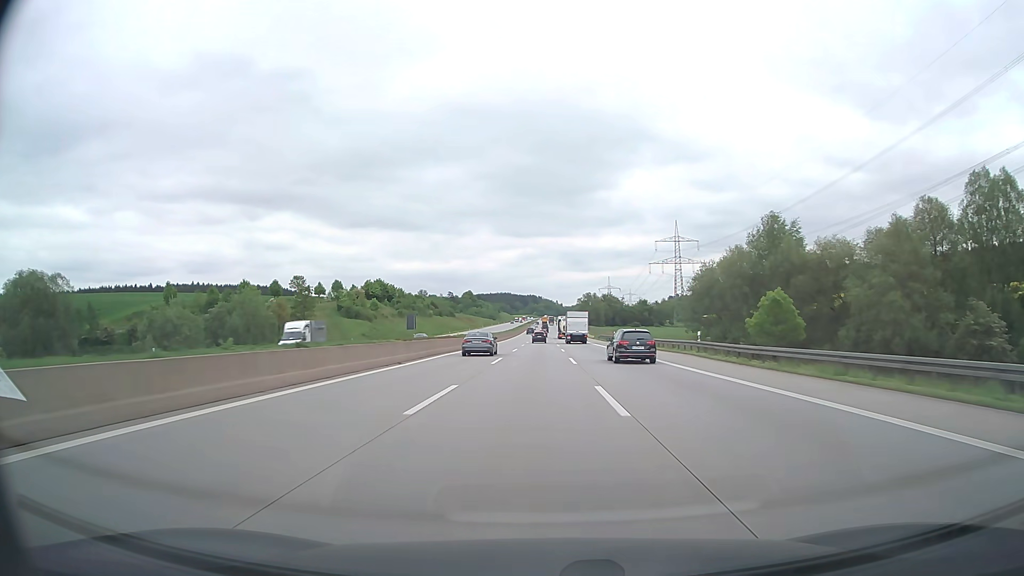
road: motorway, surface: asphalt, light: Day
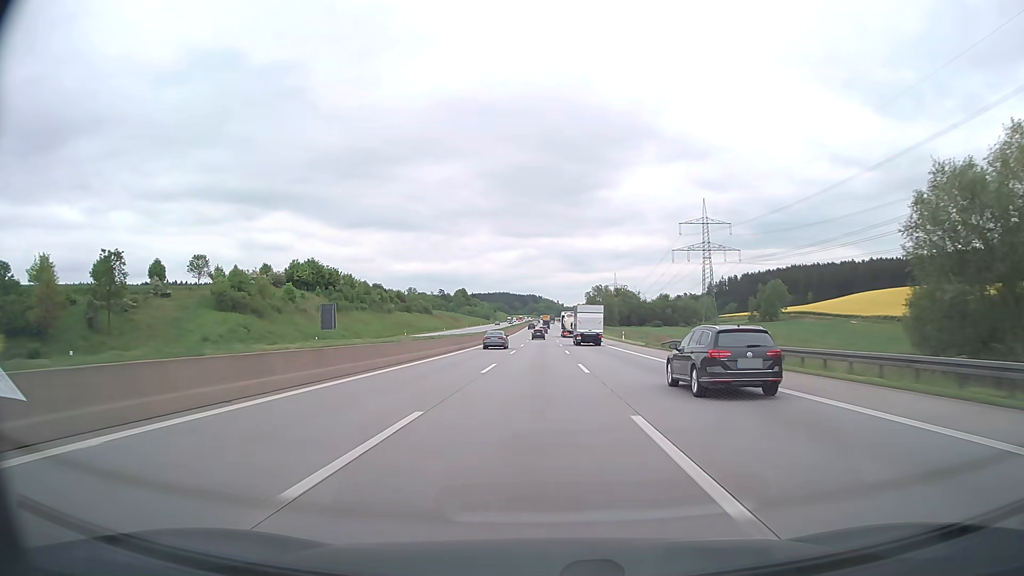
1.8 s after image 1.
(-0.1, +60.2) m; 0°
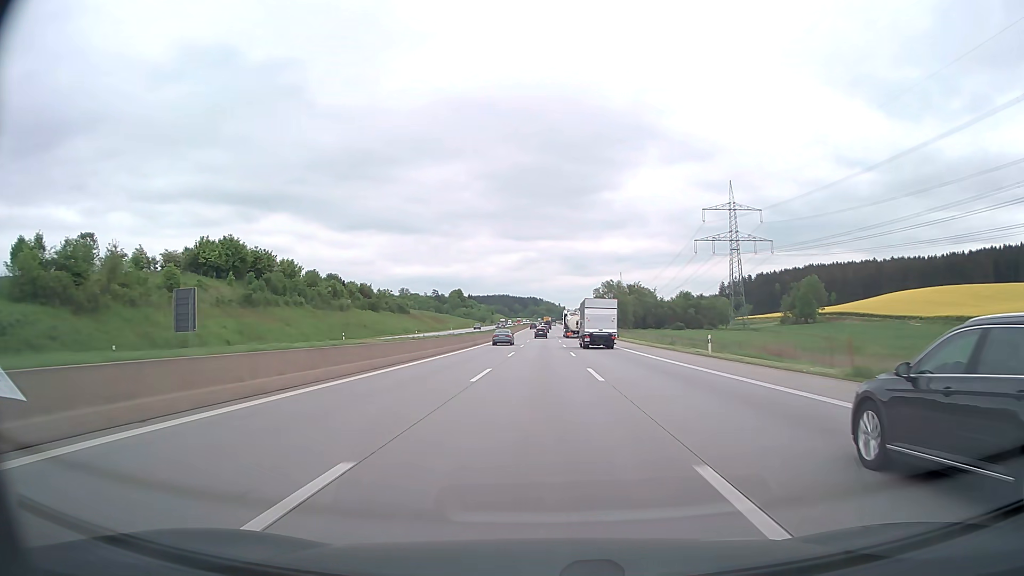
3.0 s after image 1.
(0.0, +40.4) m; 0°
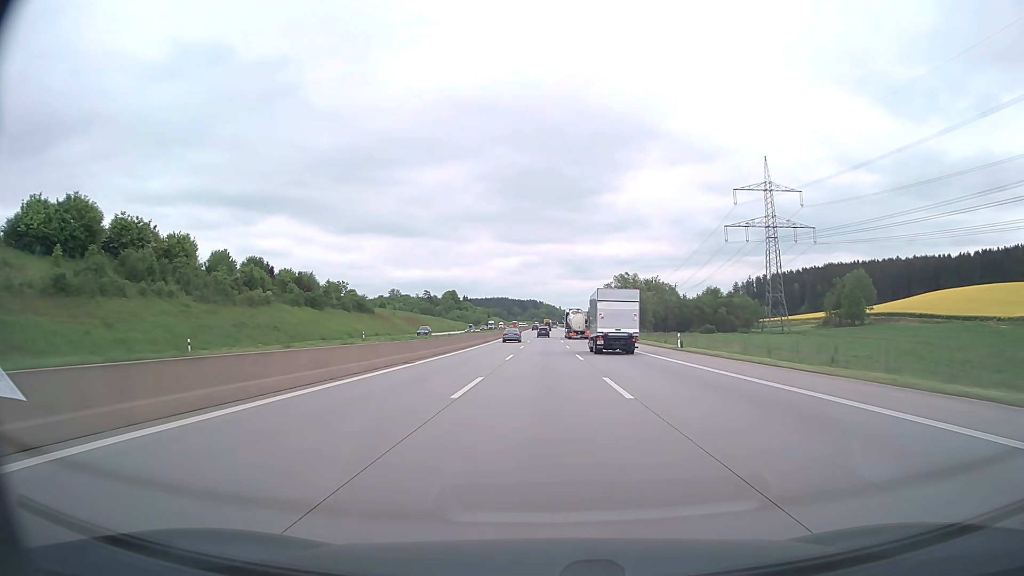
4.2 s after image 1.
(0.0, +40.6) m; 0°
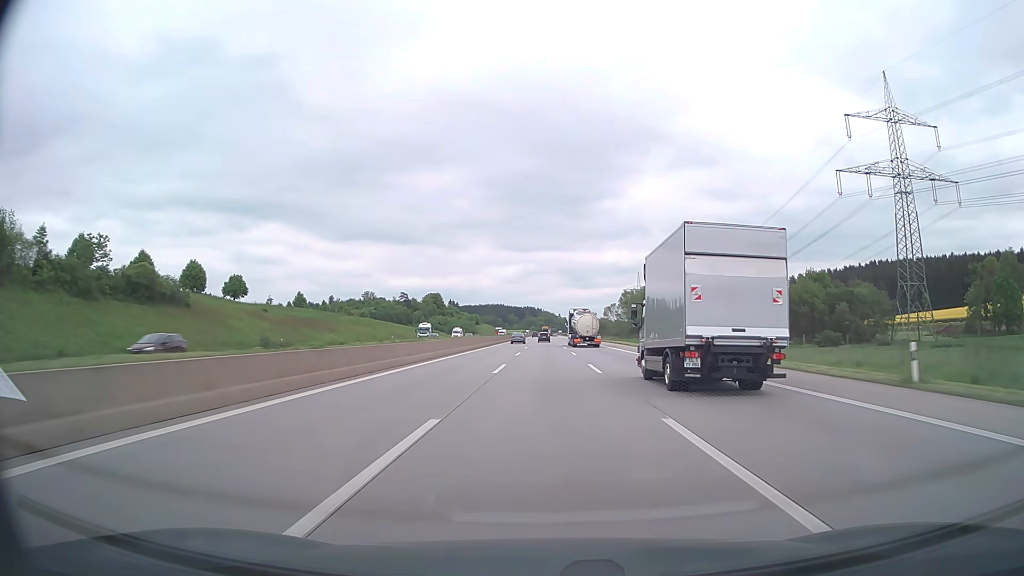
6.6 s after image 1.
(+0.1, +81.2) m; 0°
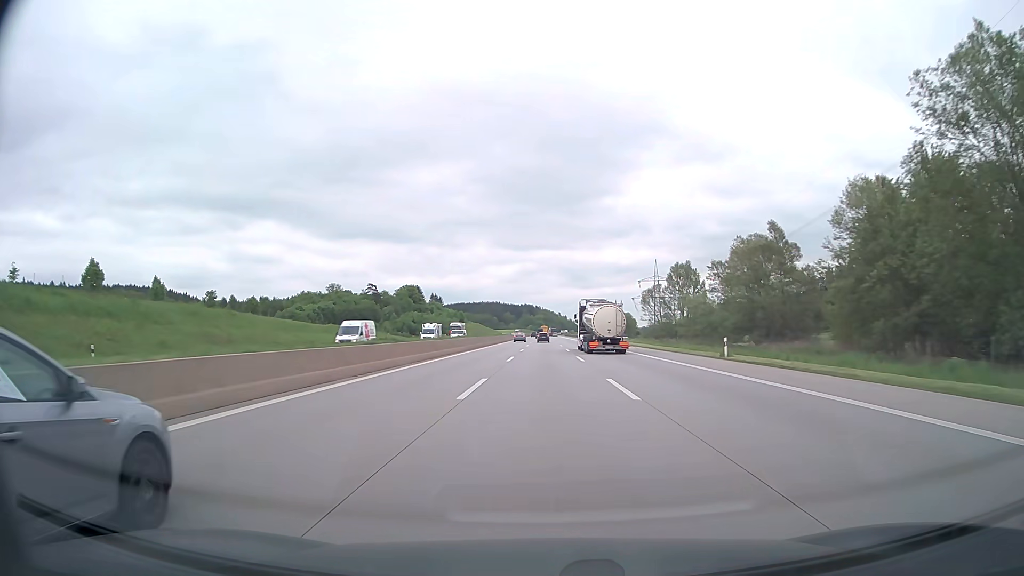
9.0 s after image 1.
(+0.1, +81.1) m; 0°
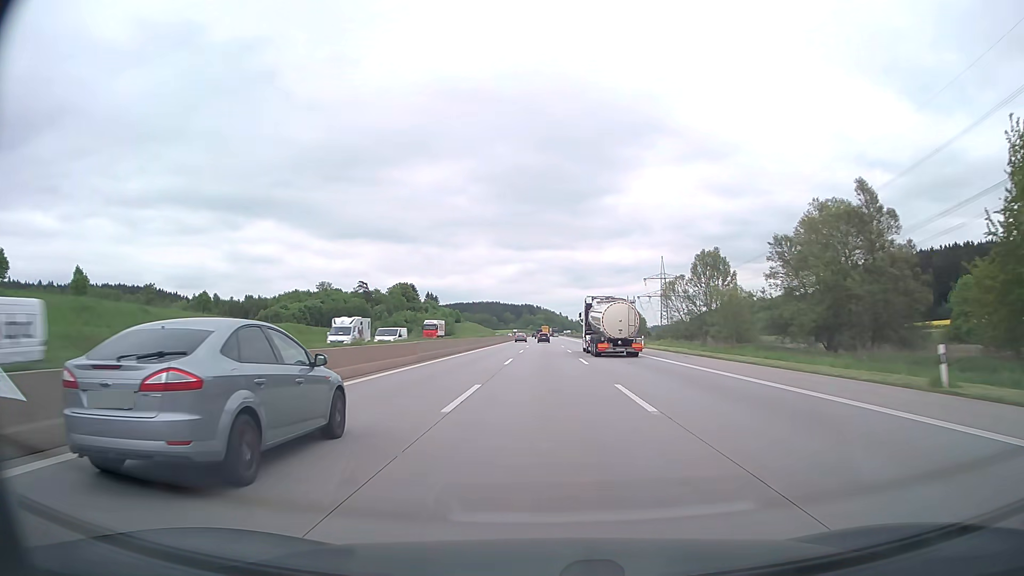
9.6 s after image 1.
(0.0, +20.2) m; 0°
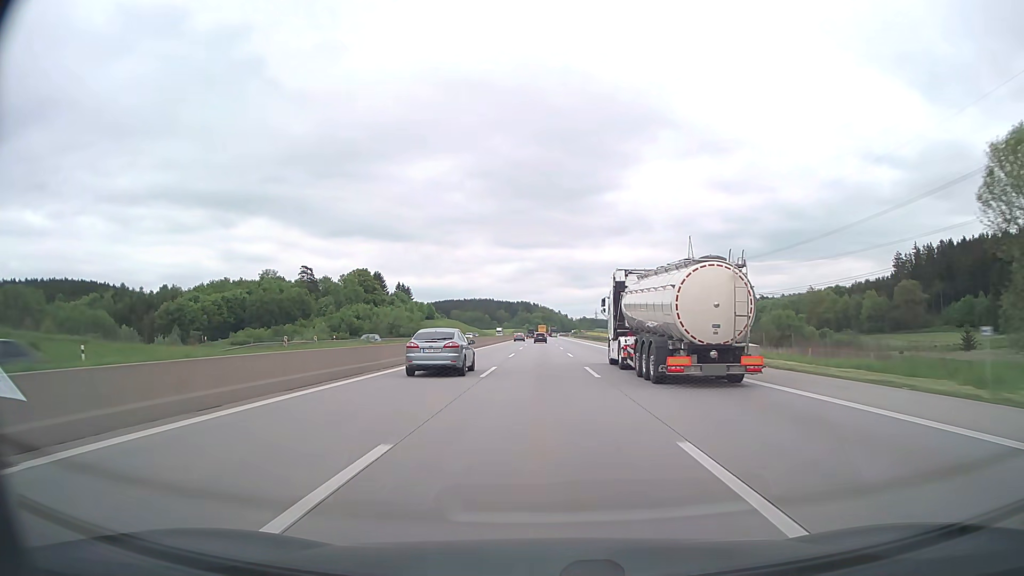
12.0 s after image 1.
(+0.2, +80.9) m; 0°
(0, +10) (0, +20) (0, +30) (0, +40) (0, +50) (0, +60) (0, +70) (0, +80) (0, +90) (0, +100) m
